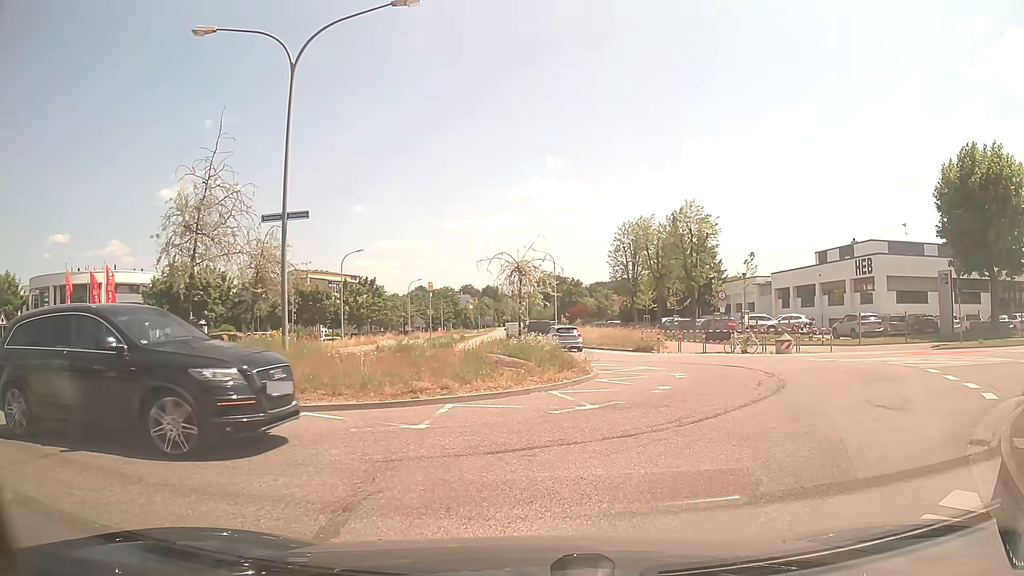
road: secondary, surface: asphalt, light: Day
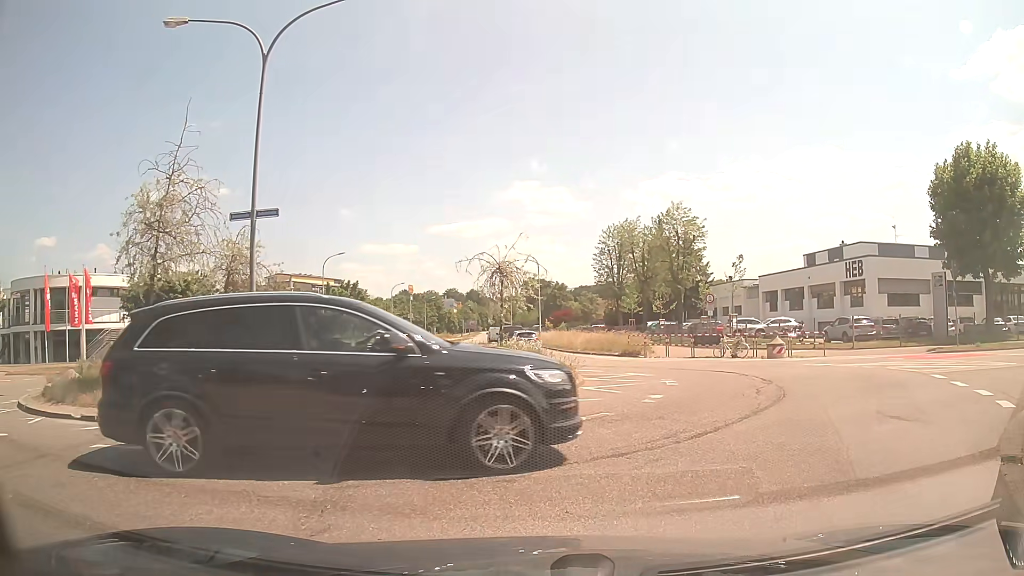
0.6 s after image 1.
(0.0, +1.0) m; +2°
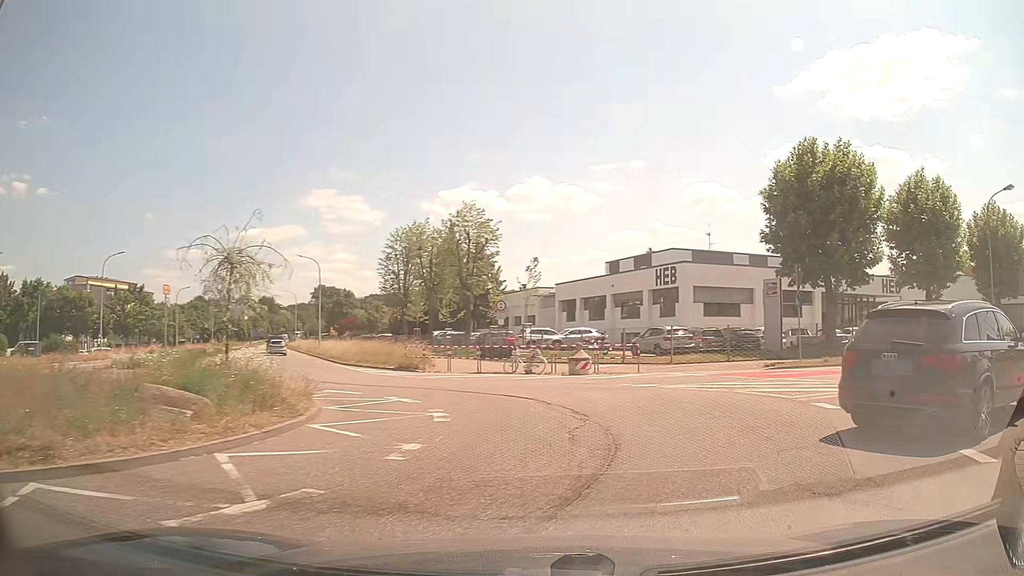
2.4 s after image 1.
(+0.8, +4.7) m; +20°
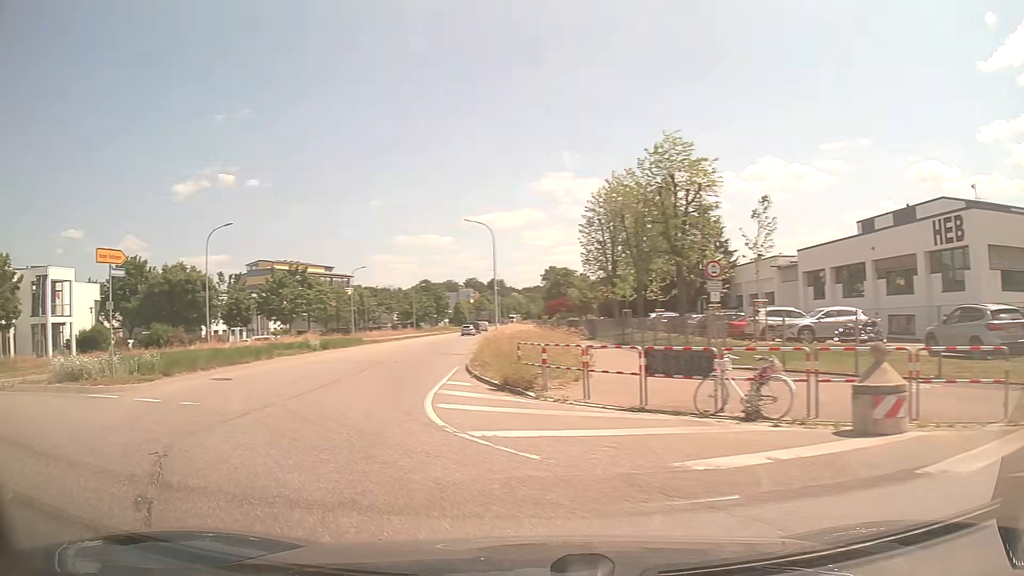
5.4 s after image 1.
(+0.3, +15.4) m; -23°
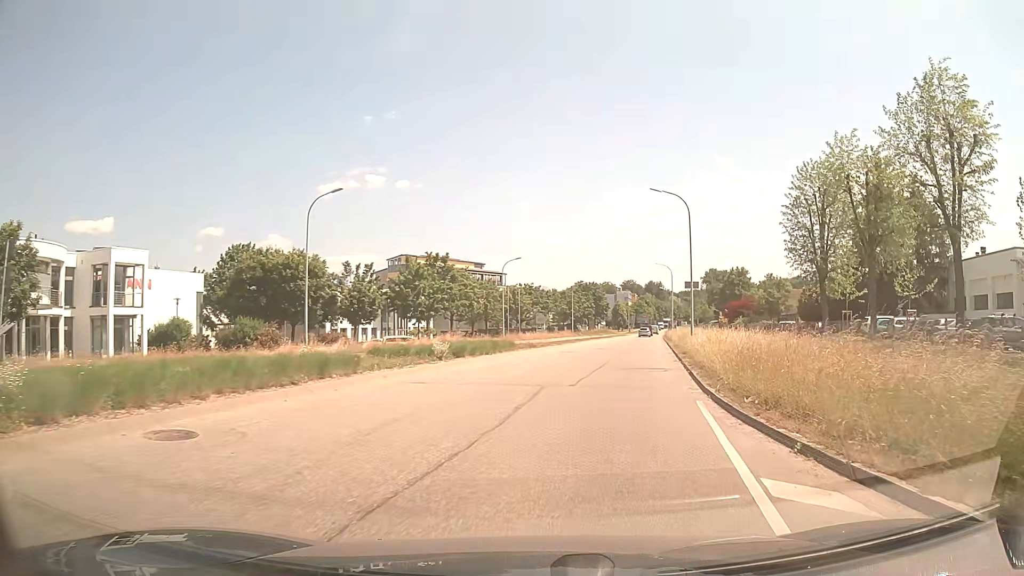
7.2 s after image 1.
(-2.6, +12.1) m; -12°
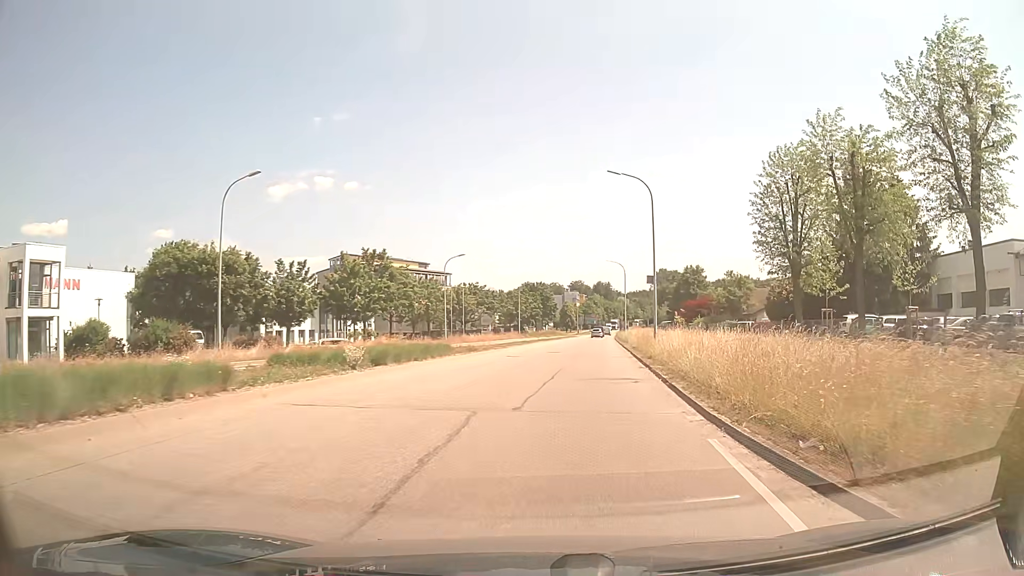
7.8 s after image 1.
(+0.2, +4.8) m; +4°
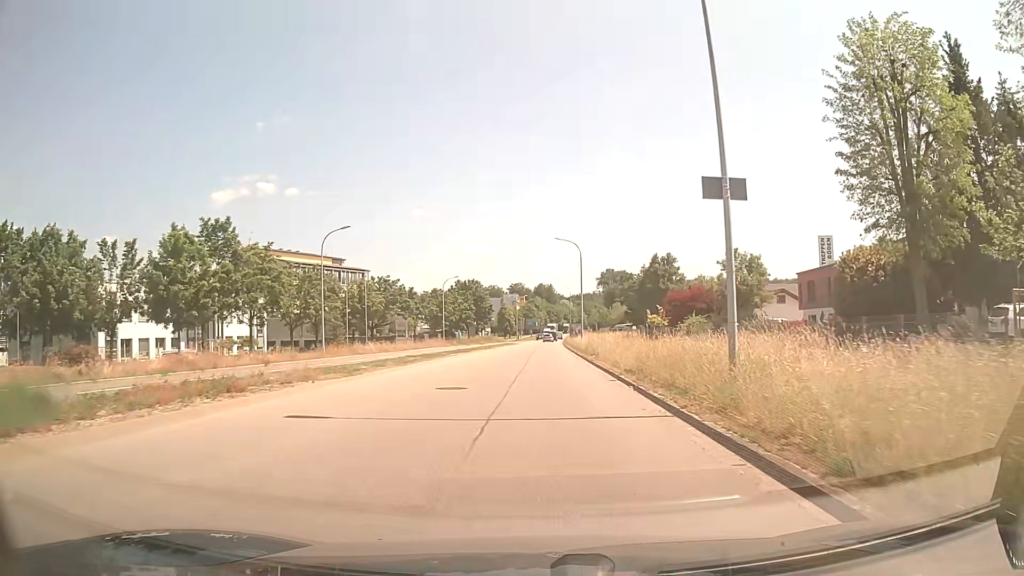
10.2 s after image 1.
(+1.5, +22.6) m; +5°
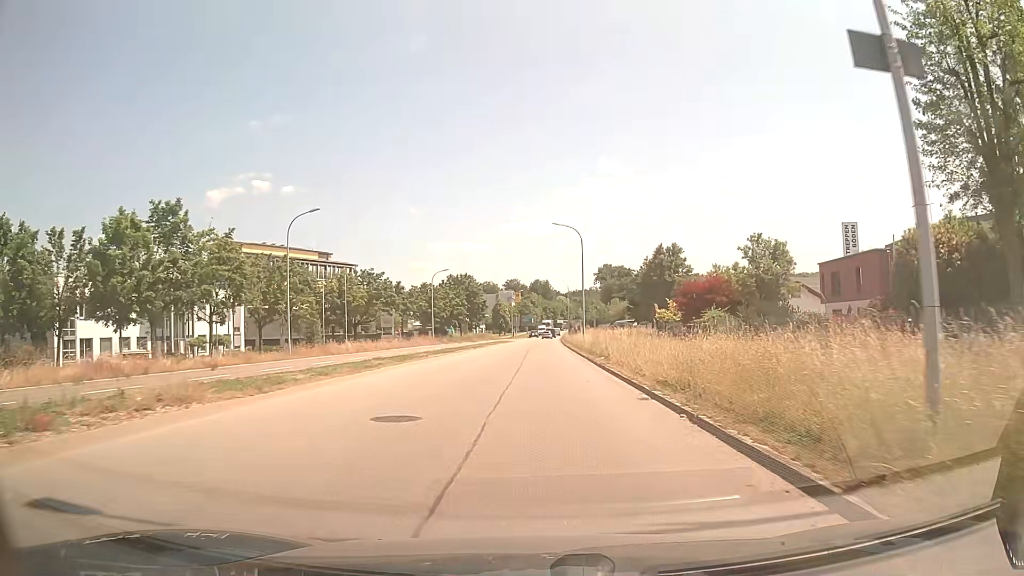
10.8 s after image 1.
(0.0, +6.3) m; 0°
(0, +10) (0, +20) (0, +30) (0, +40) (0, +50) (+1, +60) (+1, +70) (+1, +80) (+1, +90) (+1, +100) m
